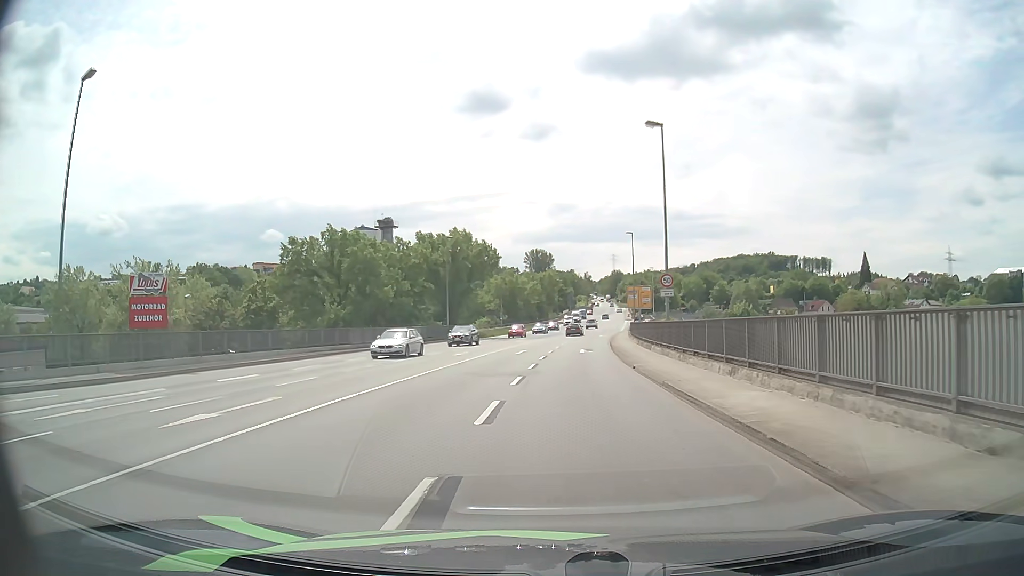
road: primary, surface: asphalt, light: Day
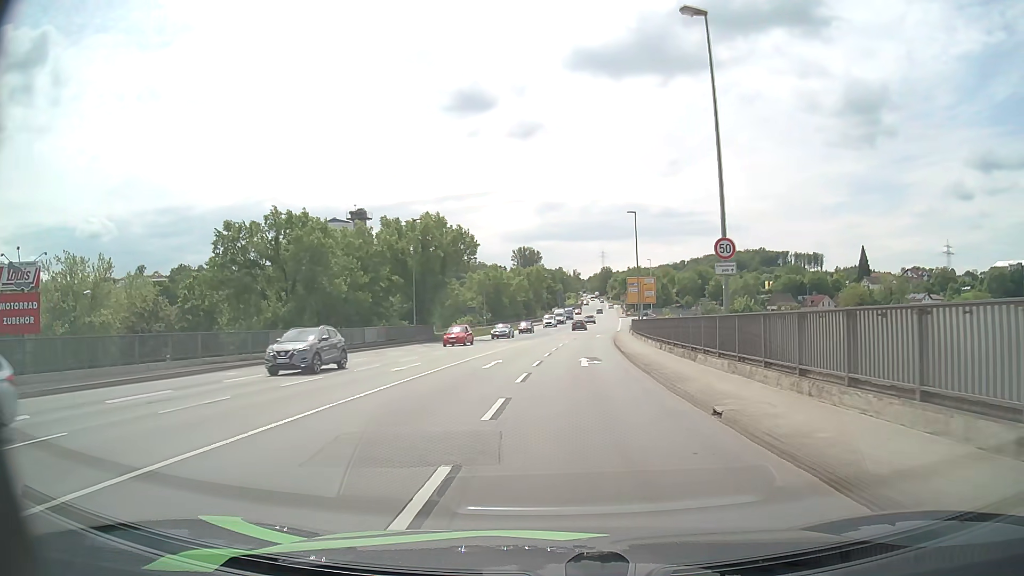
(+0.1, +11.7) m; +1°
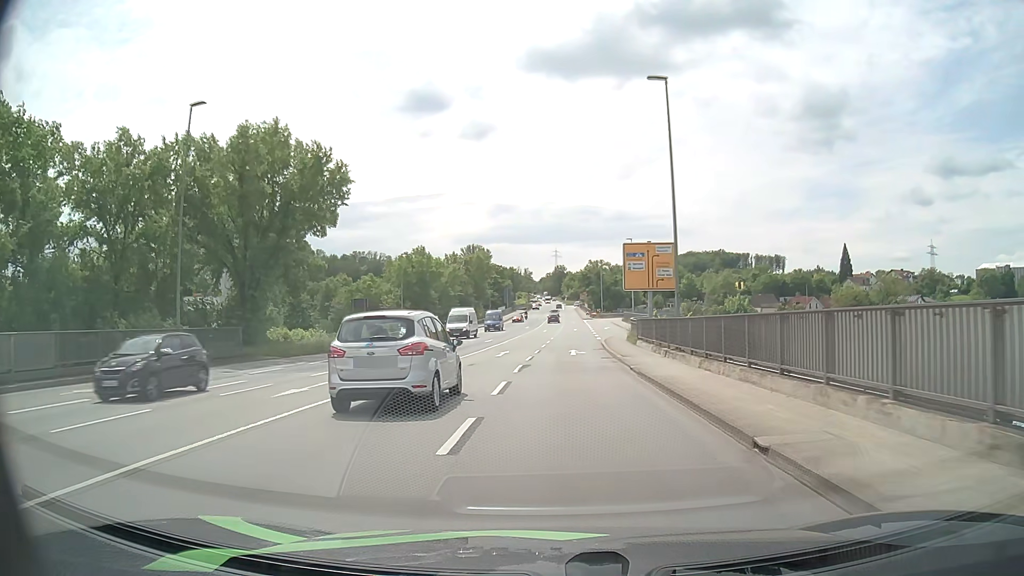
(+1.2, +32.8) m; +4°
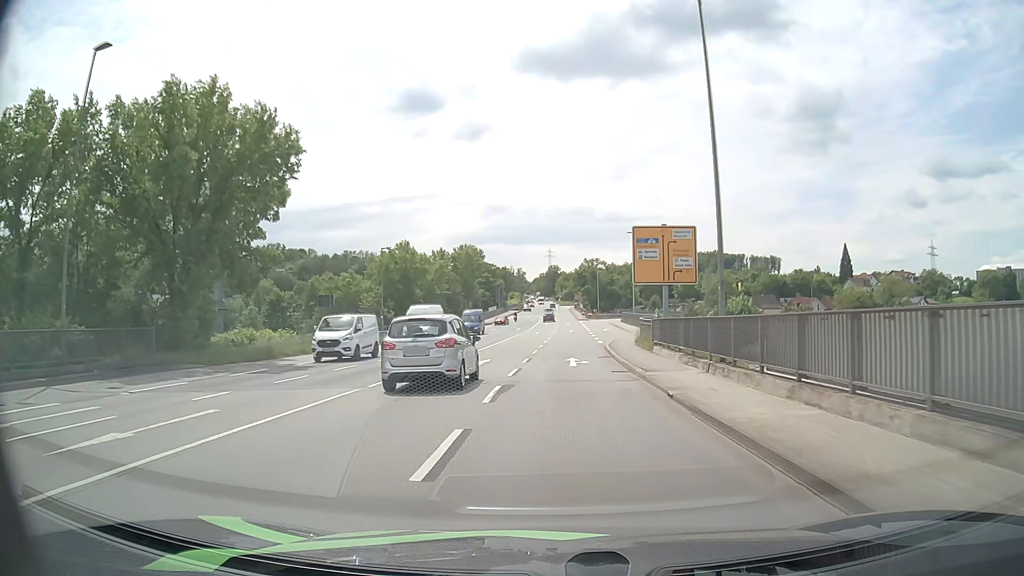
(0.0, +7.1) m; 0°
(0, +10) (0, +20) (0, +30) (0, +40) (+1, +50) (+1, +60) (+2, +70) (+3, +80) (+3, +90) (+3, +100) m
